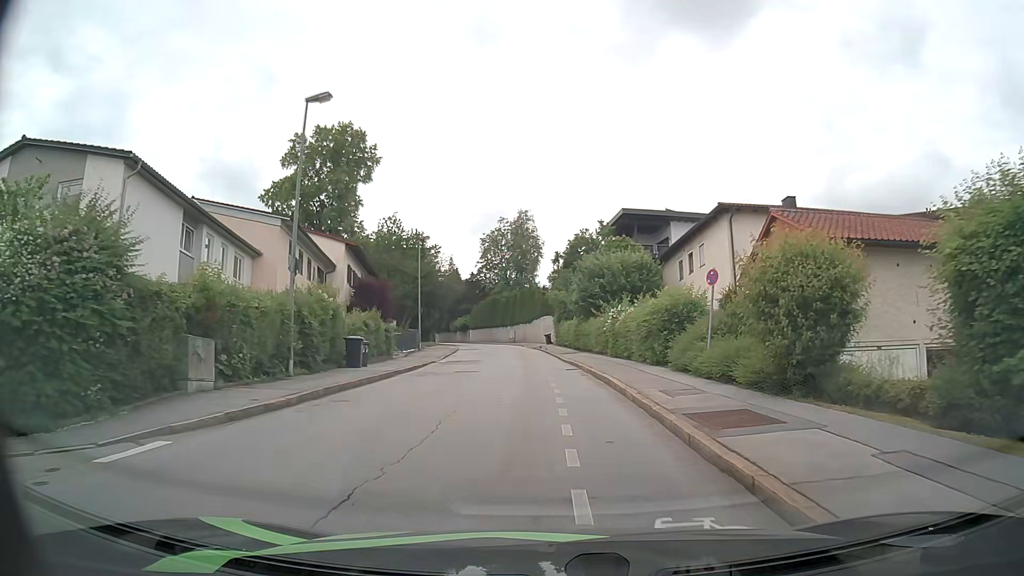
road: residential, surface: asphalt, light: Day
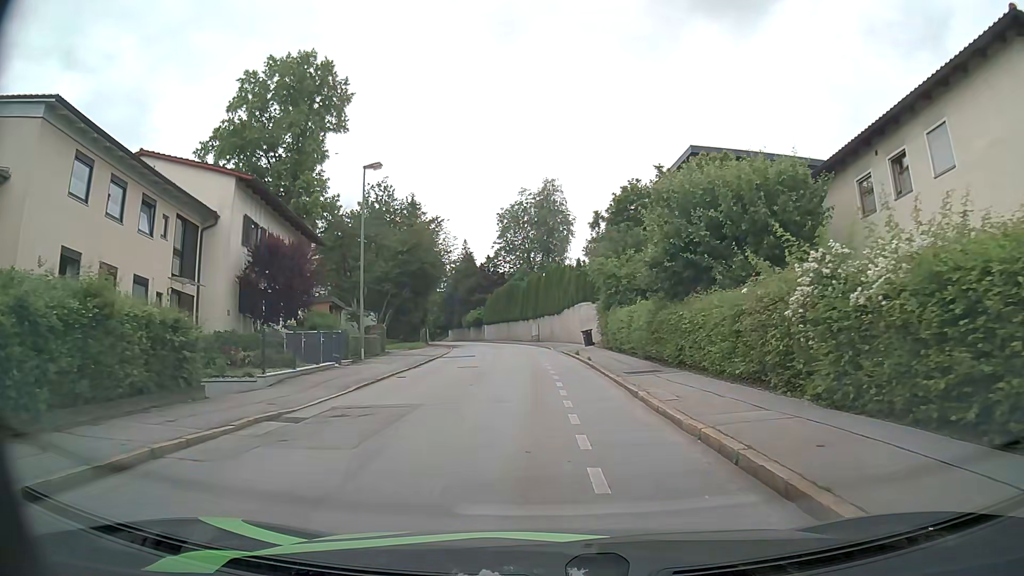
(-0.5, +21.2) m; -3°
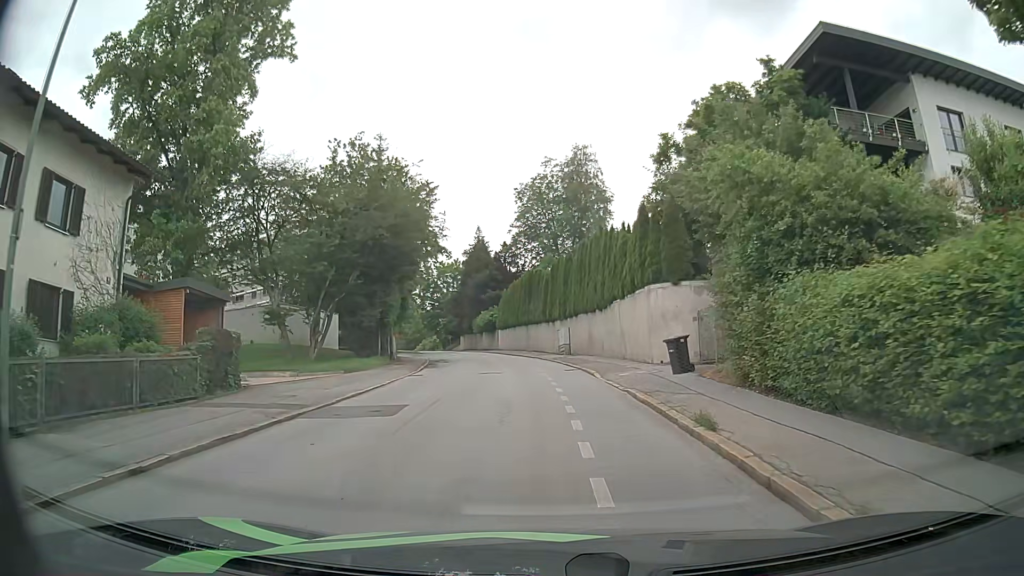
(-0.3, +20.3) m; -3°
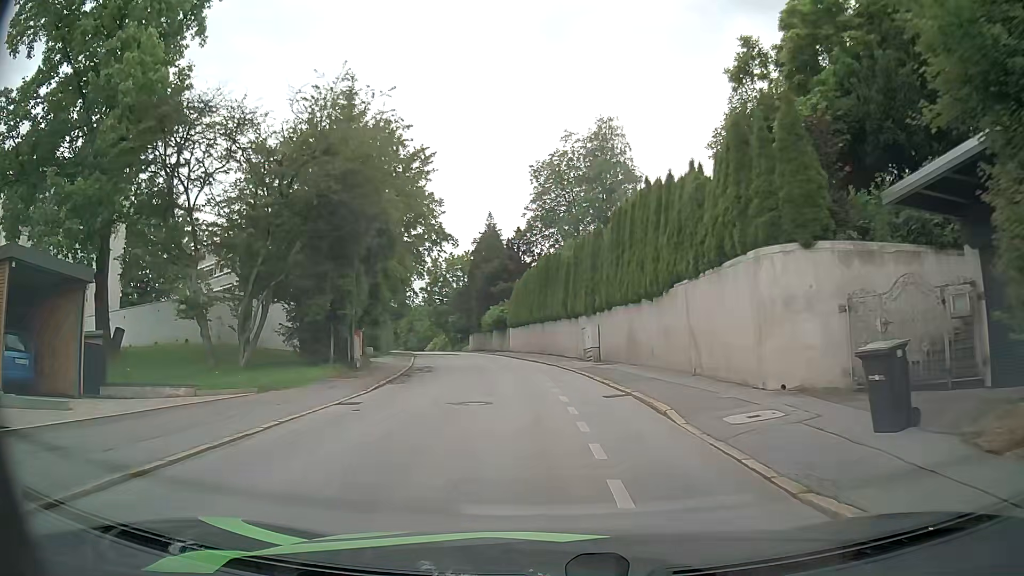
(-0.2, +10.0) m; -2°
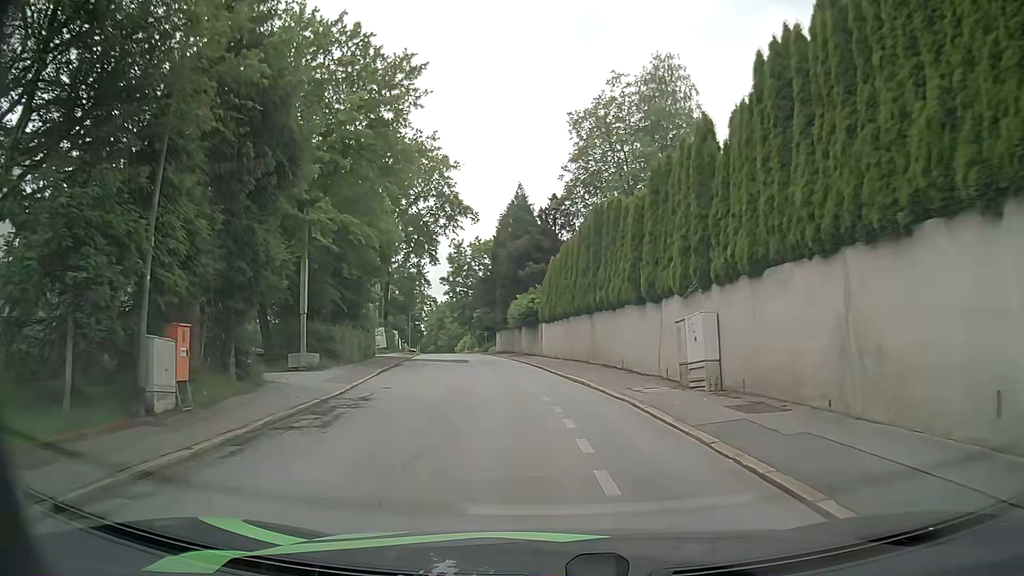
(-0.4, +15.6) m; -3°
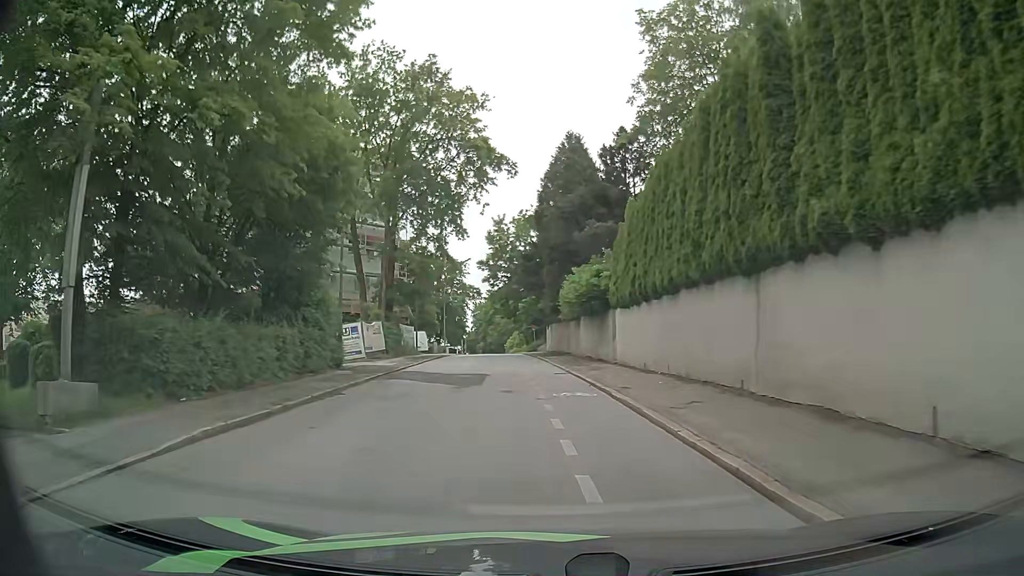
(-0.9, +16.3) m; -5°
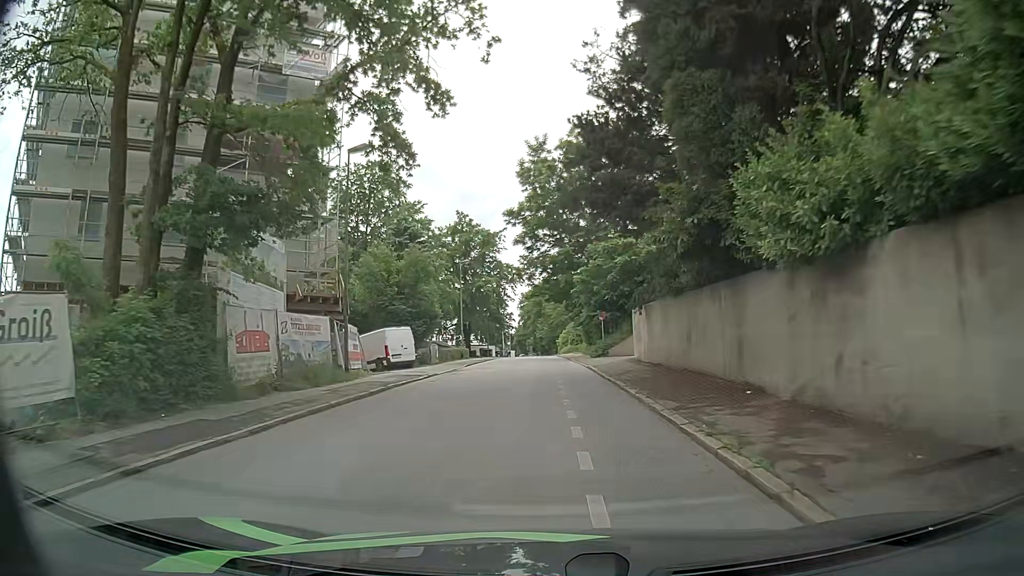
(-1.2, +28.8) m; -5°
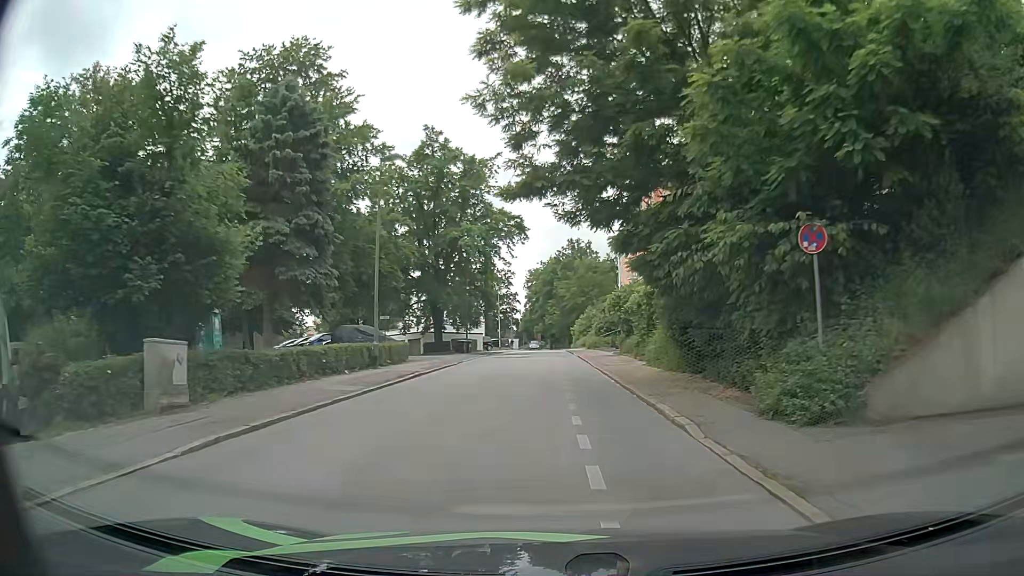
(-0.1, +30.9) m; -1°
(0, +10) (0, +20) (0, +30) (0, +40) (0, +50) (+1, +60) (+1, +70) (+1, +80) (+1, +90) (+1, +100) m
